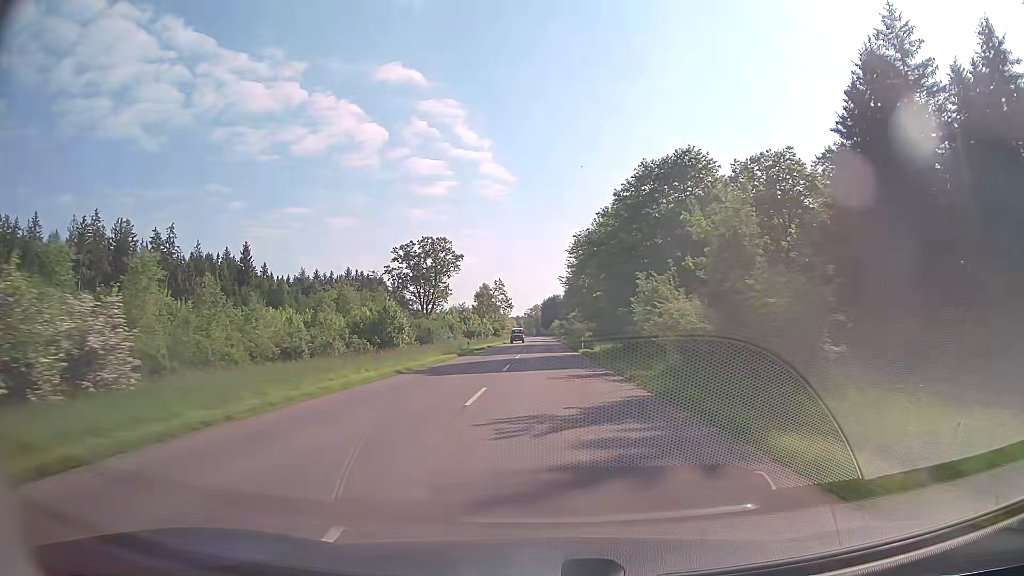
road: tertiary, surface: asphalt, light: Day
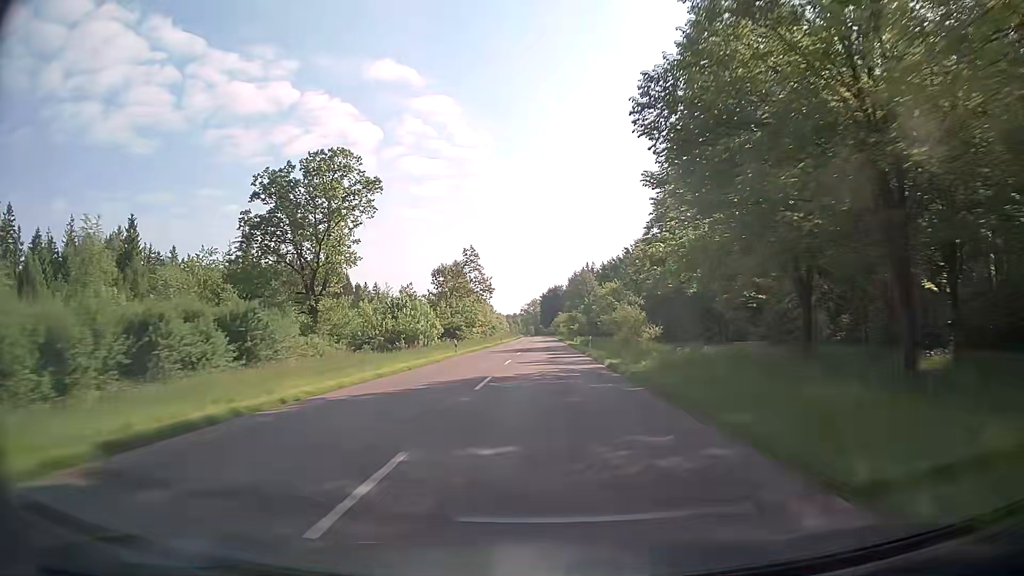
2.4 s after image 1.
(-0.1, +57.0) m; 0°
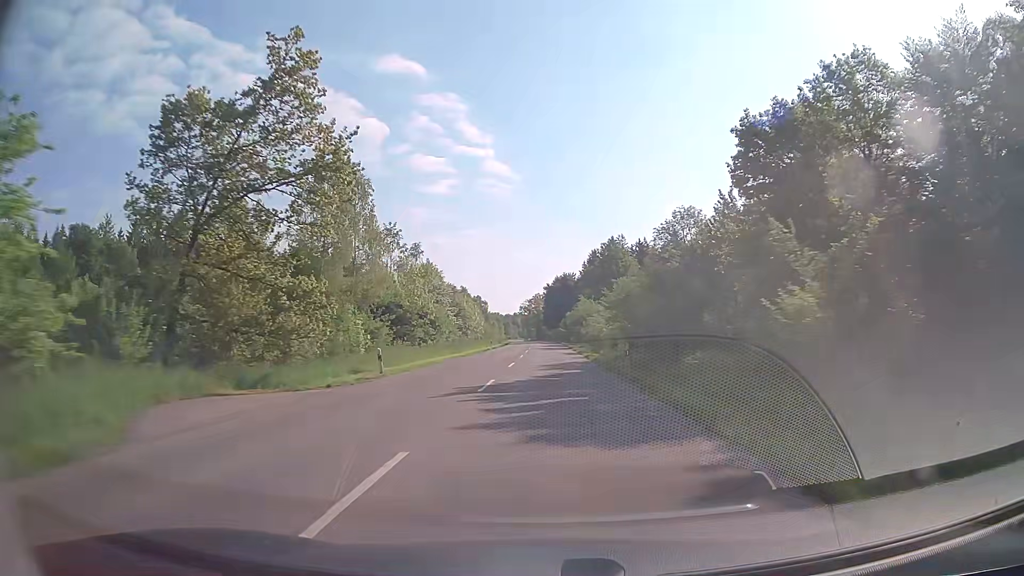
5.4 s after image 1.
(+0.3, +71.2) m; 0°
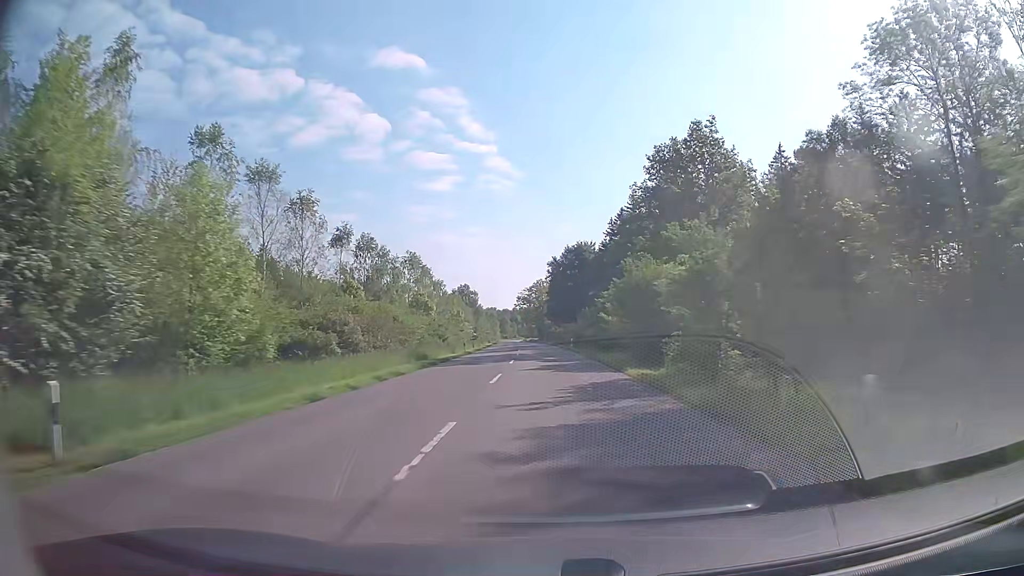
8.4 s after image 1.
(-0.1, +68.3) m; 0°
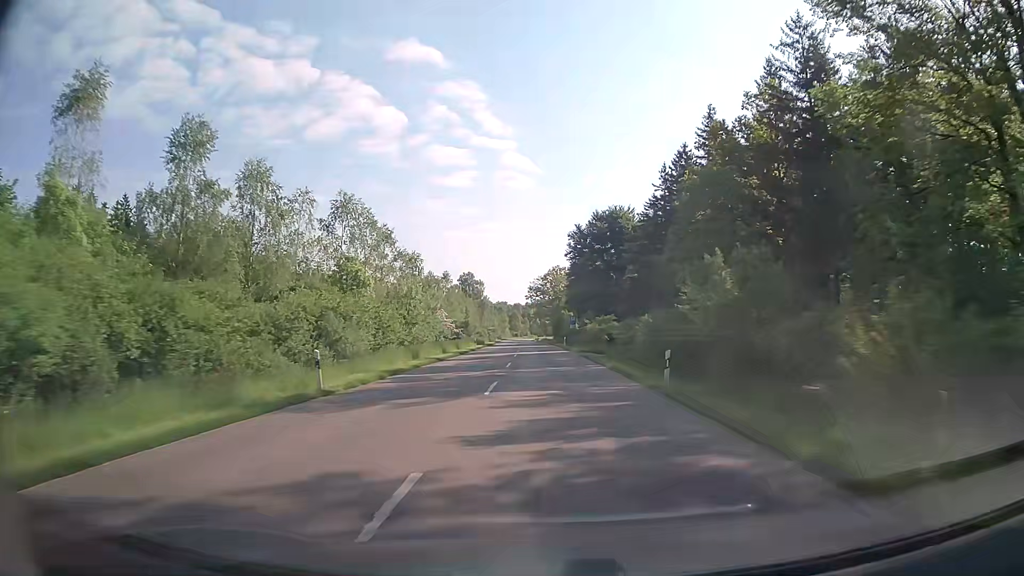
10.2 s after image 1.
(-0.4, +39.2) m; -1°
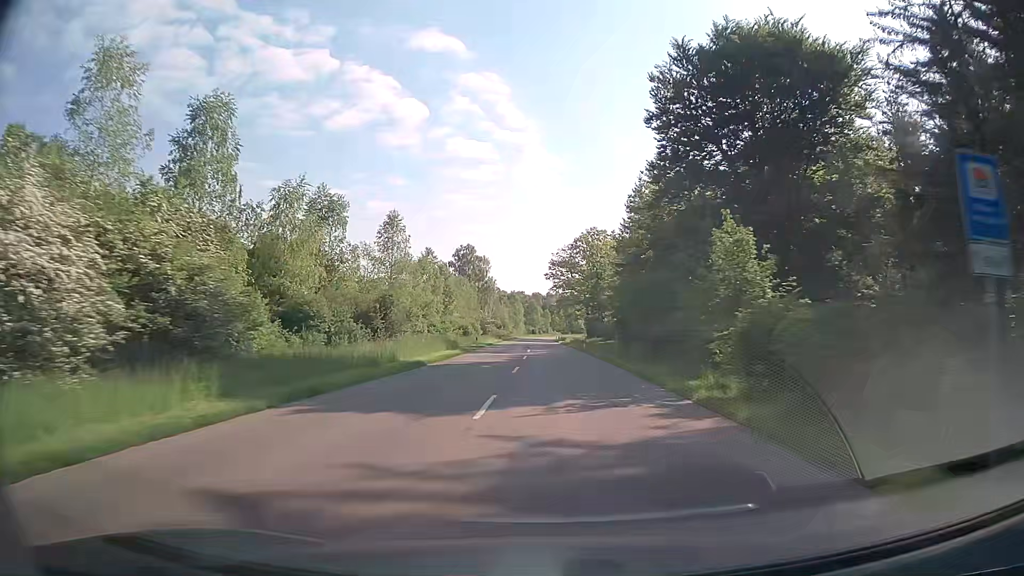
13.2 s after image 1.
(-1.1, +63.5) m; -2°
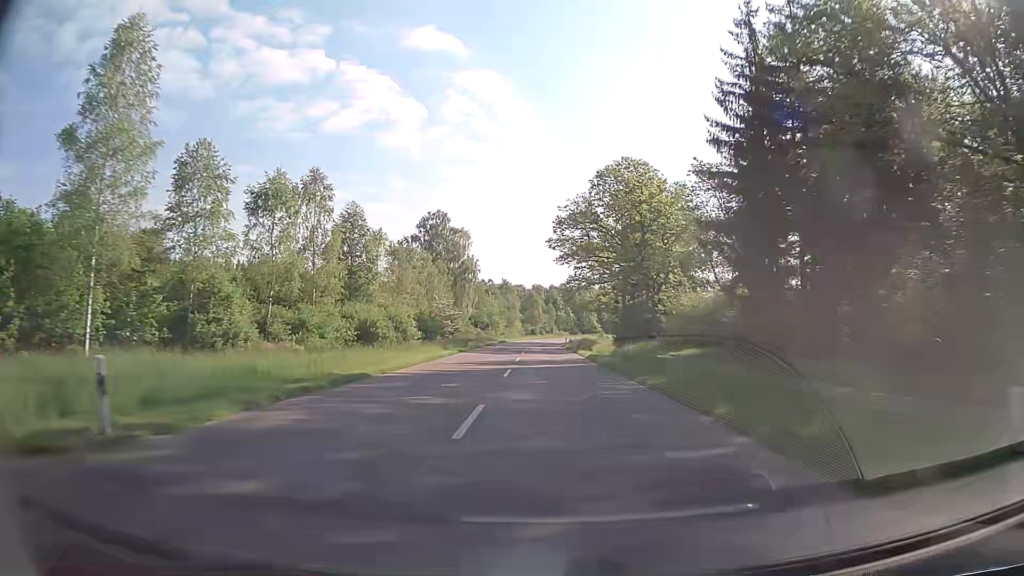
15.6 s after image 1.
(-0.1, +49.5) m; 0°
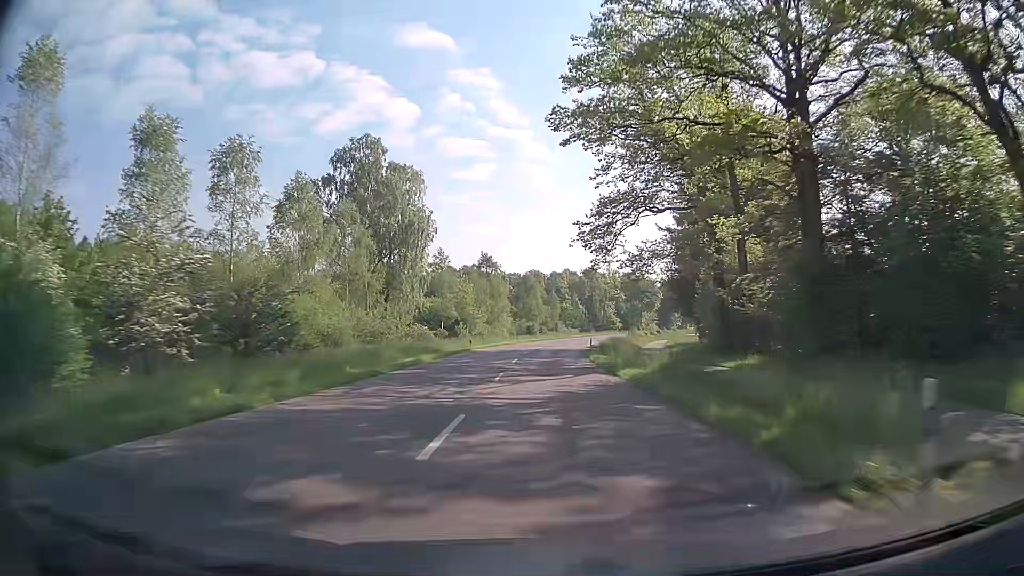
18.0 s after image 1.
(-0.2, +48.9) m; 0°
(0, +10) (0, +20) (0, +30) (0, +40) (+1, +50) (+2, +60) (+3, +70) (+5, +80) (+7, +90) (+9, +99) m
